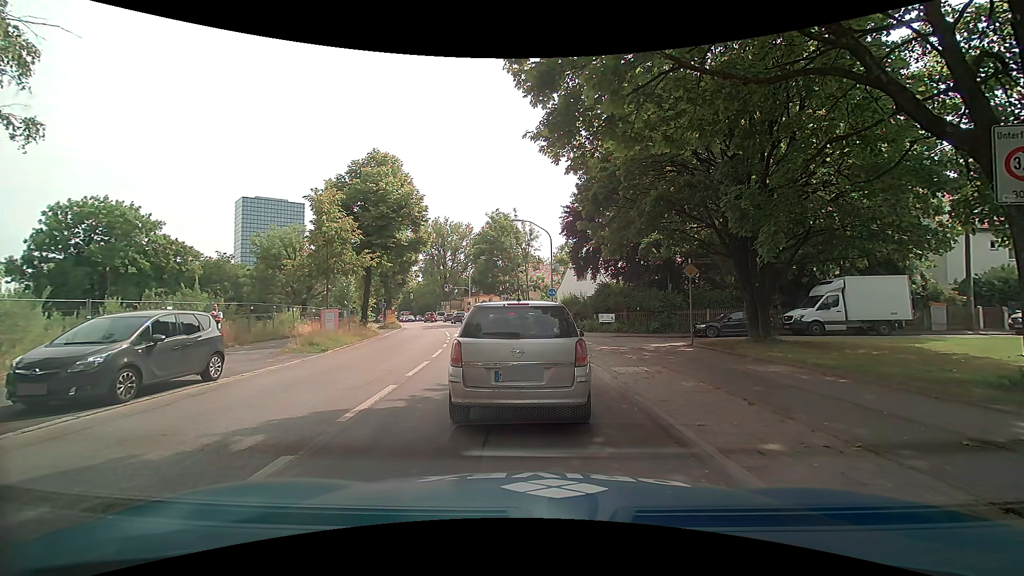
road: secondary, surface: asphalt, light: Day
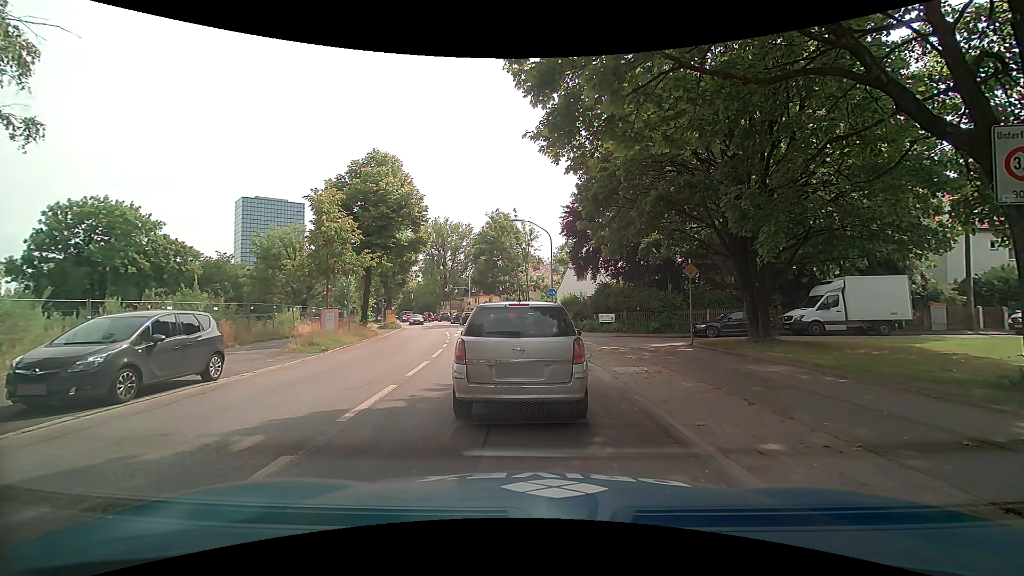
(0.0, 0.0) m; 0°
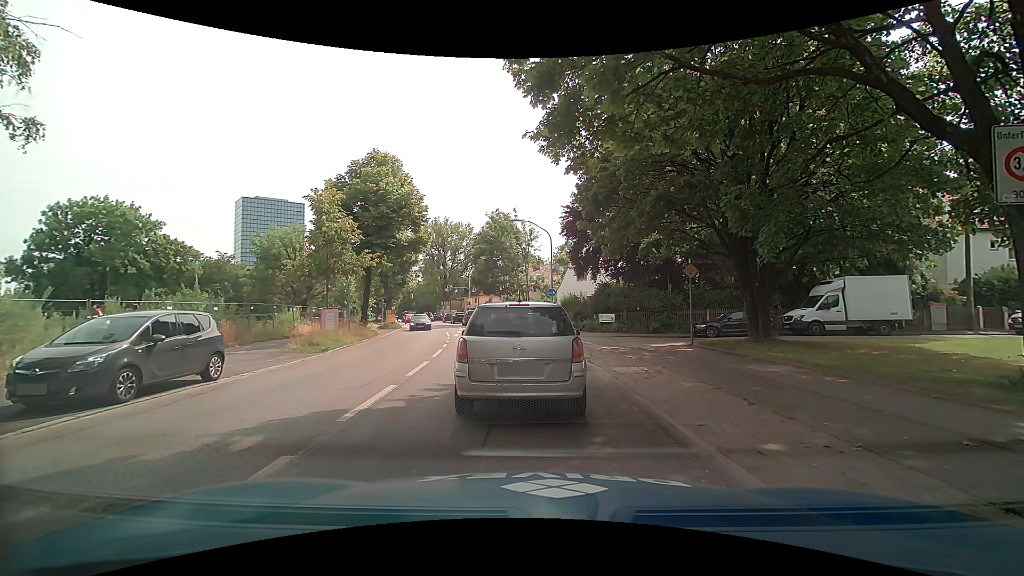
(0.0, 0.0) m; 0°
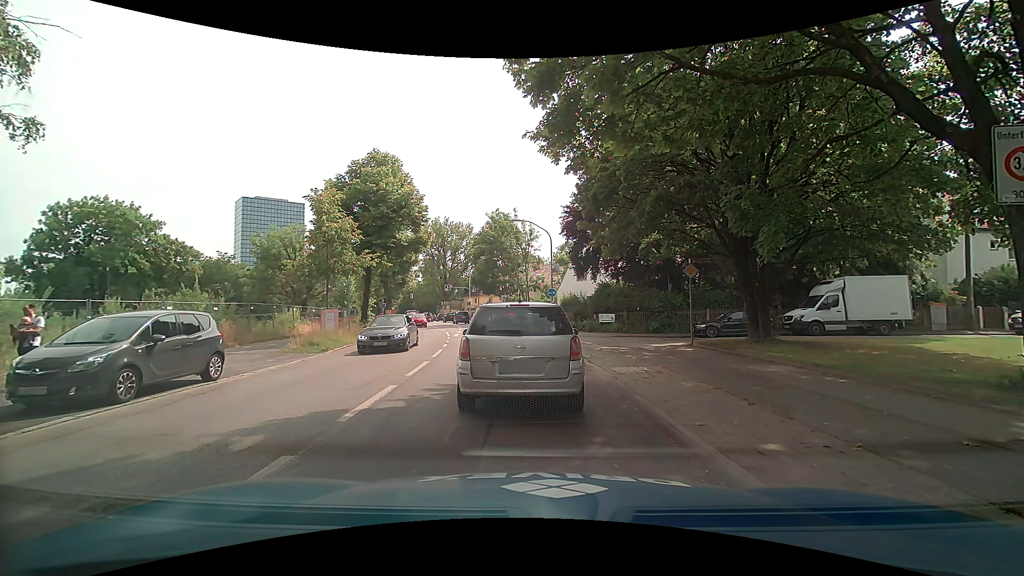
(0.0, 0.0) m; 0°
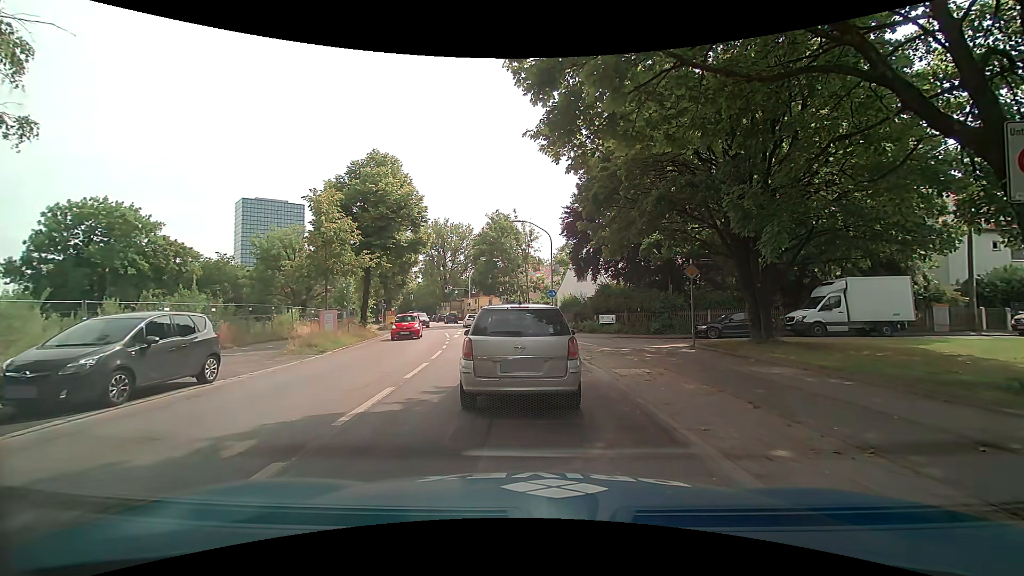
(0.0, +0.1) m; 0°
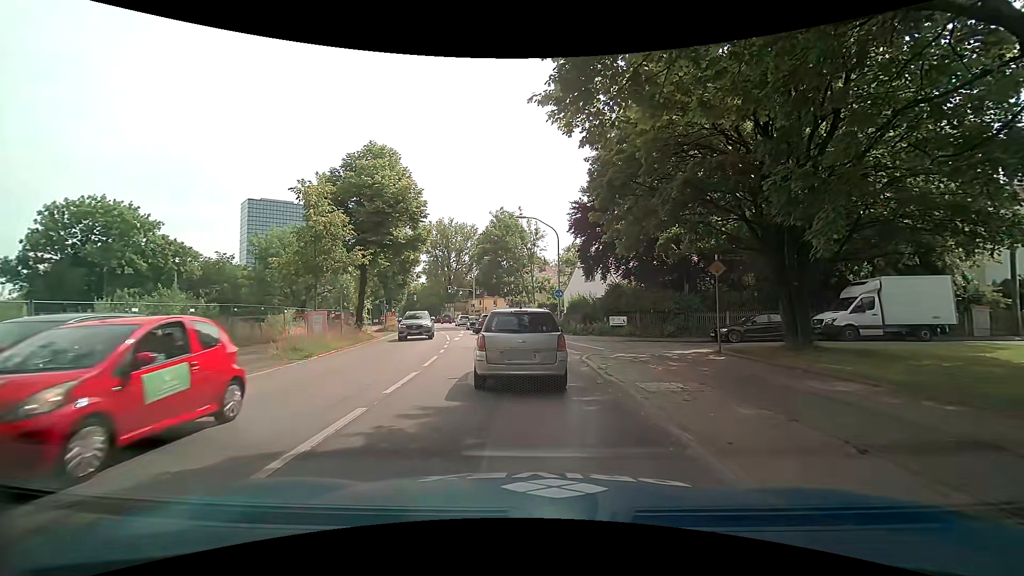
(0.0, +2.0) m; -2°
